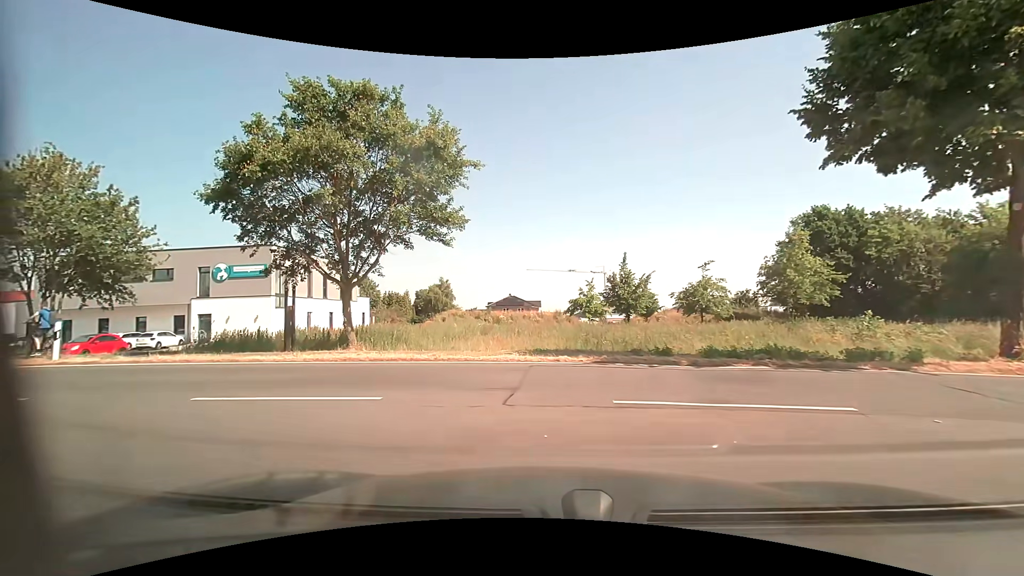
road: residential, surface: asphalt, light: Day
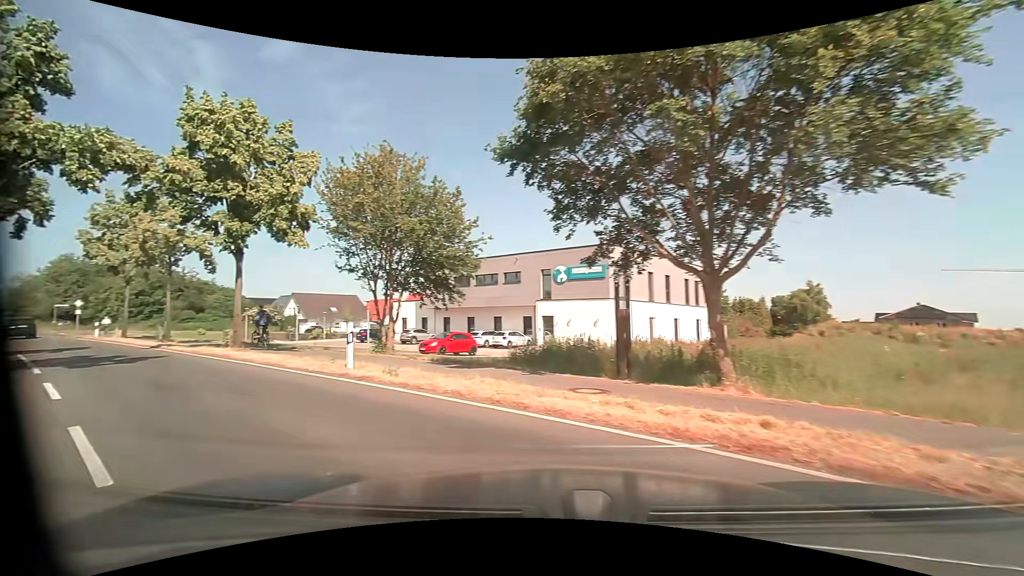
(-2.1, +7.2) m; -37°
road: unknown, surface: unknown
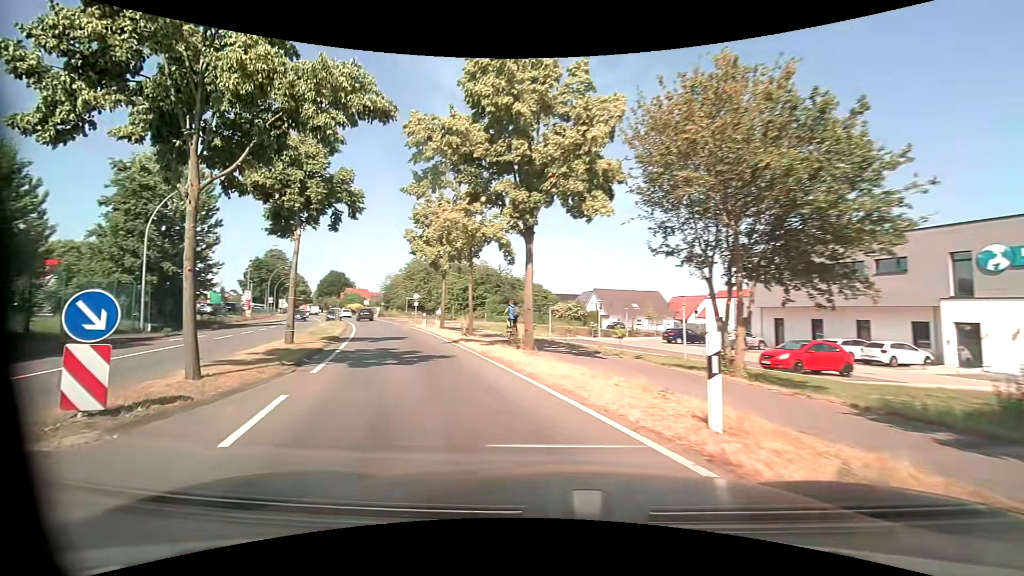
(-2.0, +6.1) m; -34°
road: primary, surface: asphalt
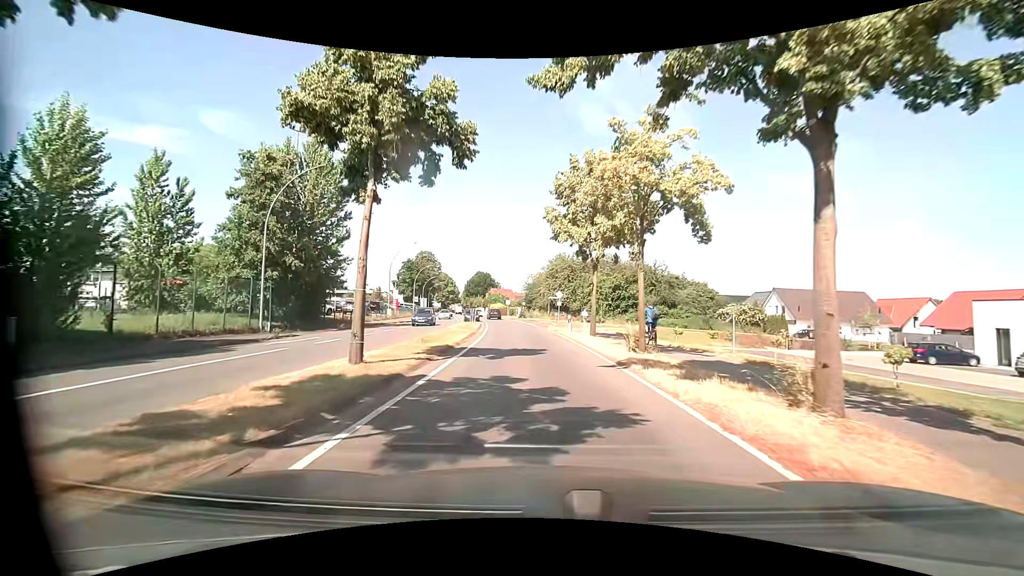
(-1.5, +7.9) m; -17°
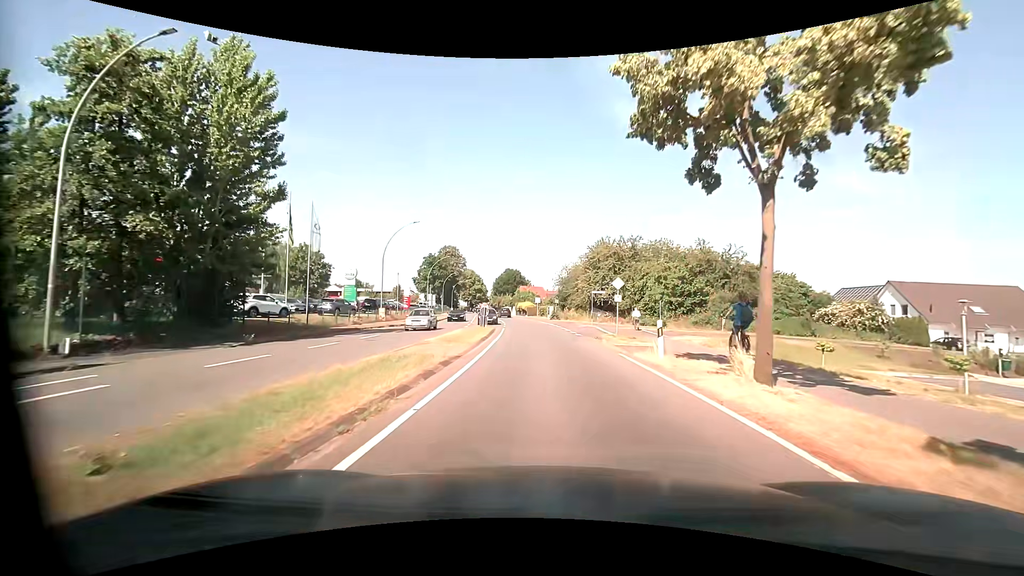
(-0.8, +15.6) m; -3°
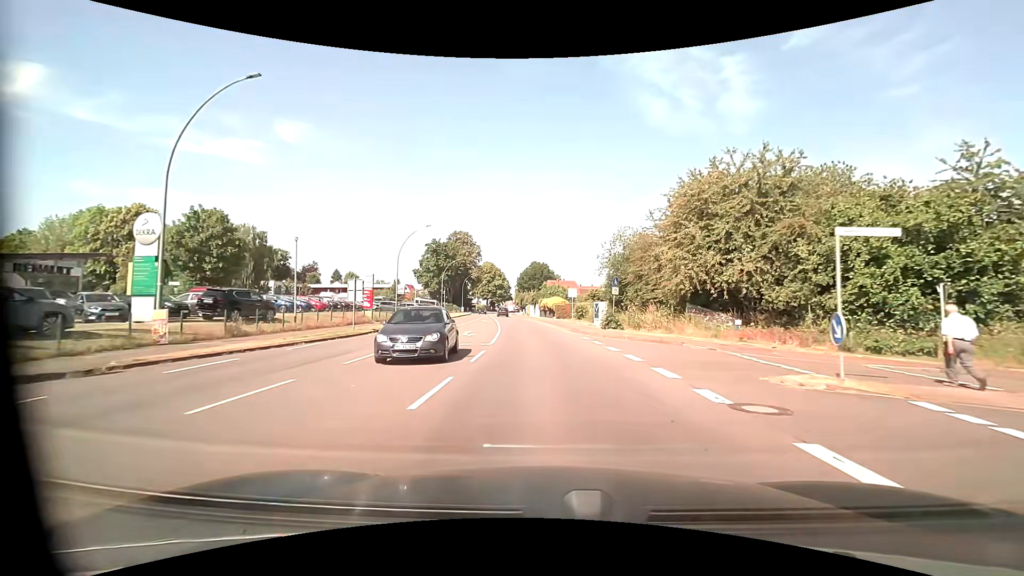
(-1.2, +32.0) m; -4°
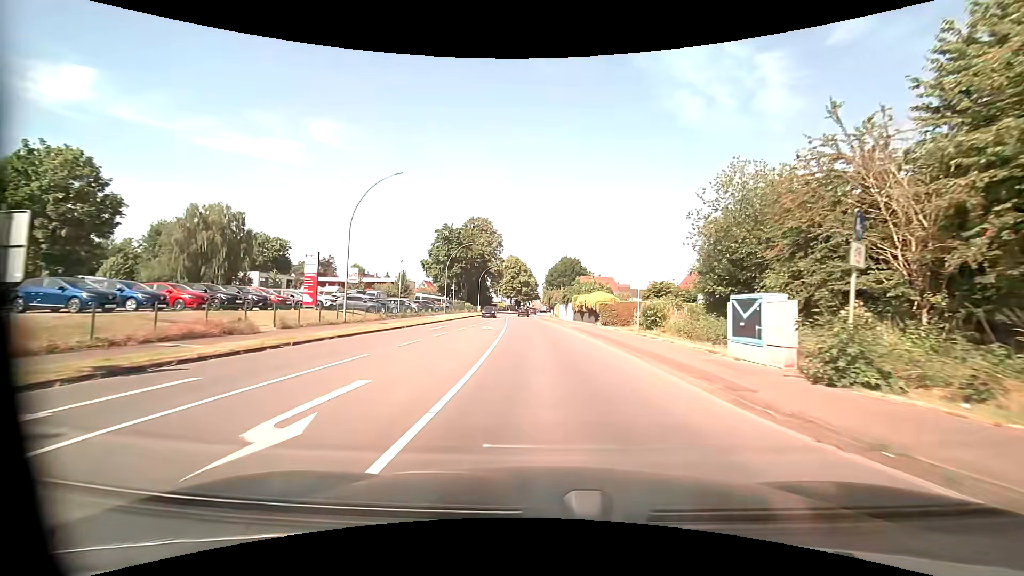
(-0.6, +20.8) m; -3°
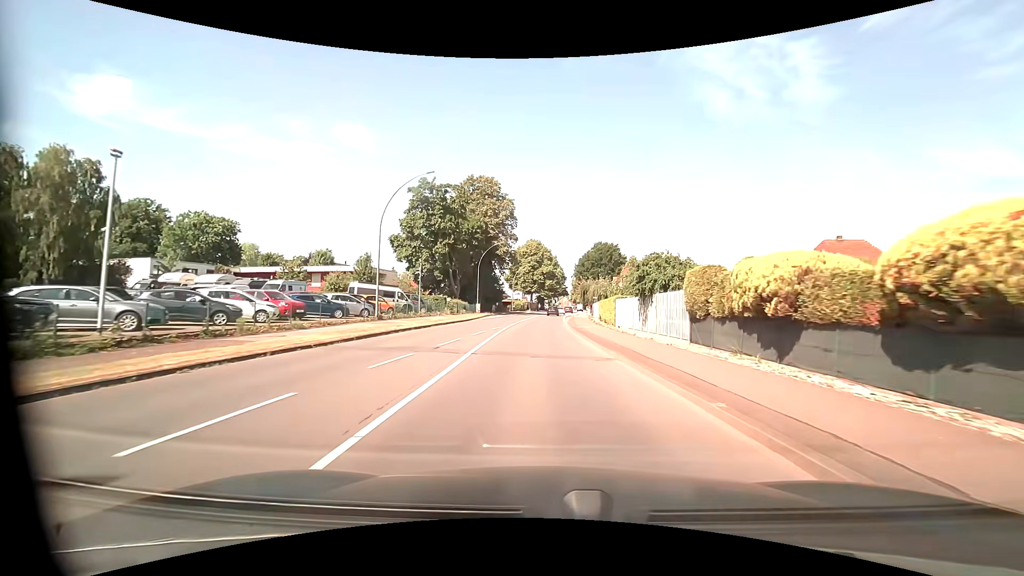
(-1.1, +36.8) m; -3°
(0, +10) (0, +20) (0, +30) (0, +40) (0, +50) (0, +60) (0, +70) (+1, +80) (+1, +90) (+2, +100) m
